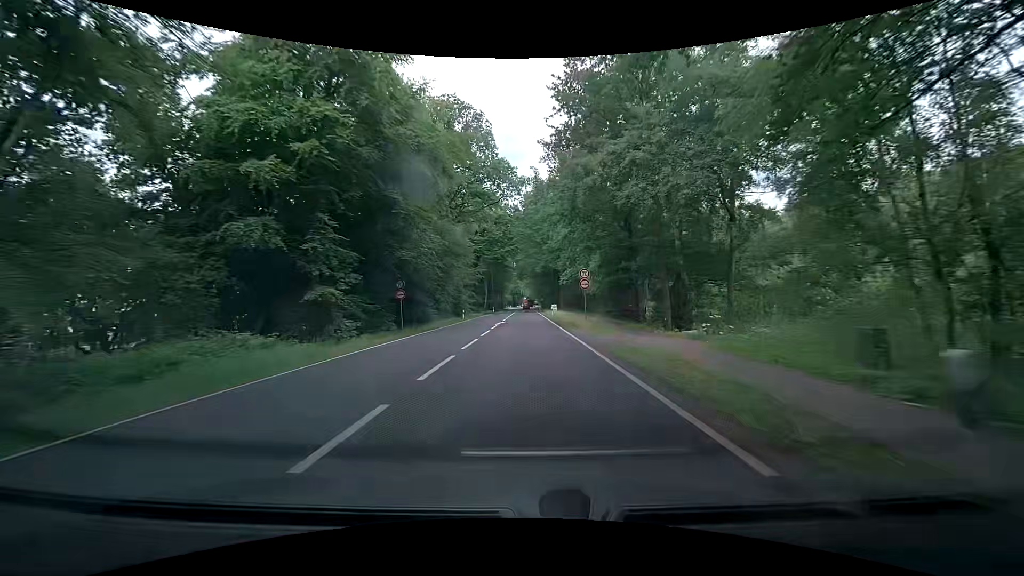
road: primary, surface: asphalt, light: Day
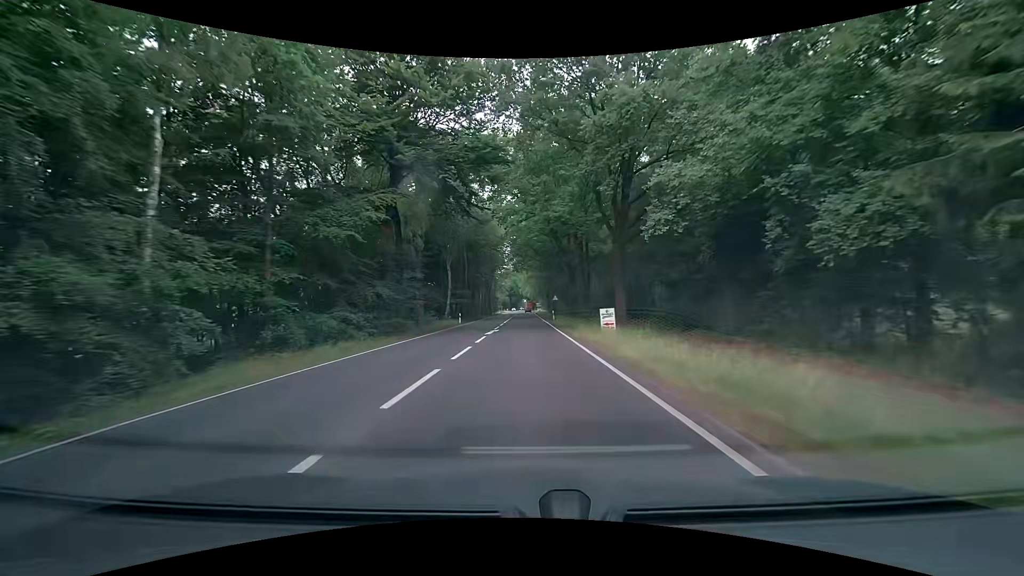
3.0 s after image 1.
(+0.1, +52.1) m; 0°
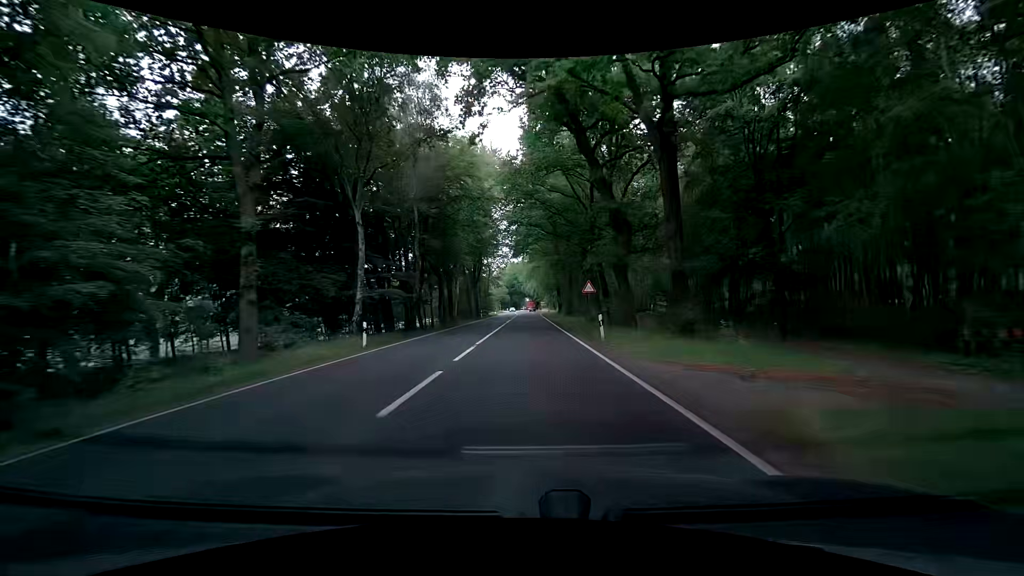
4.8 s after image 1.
(0.0, +31.4) m; -1°
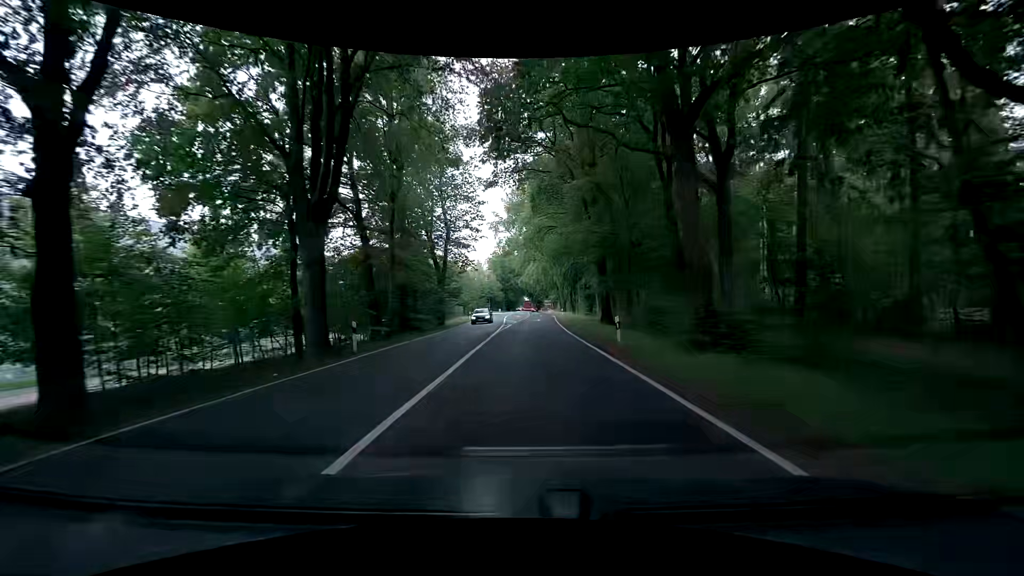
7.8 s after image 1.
(+0.1, +53.1) m; +1°
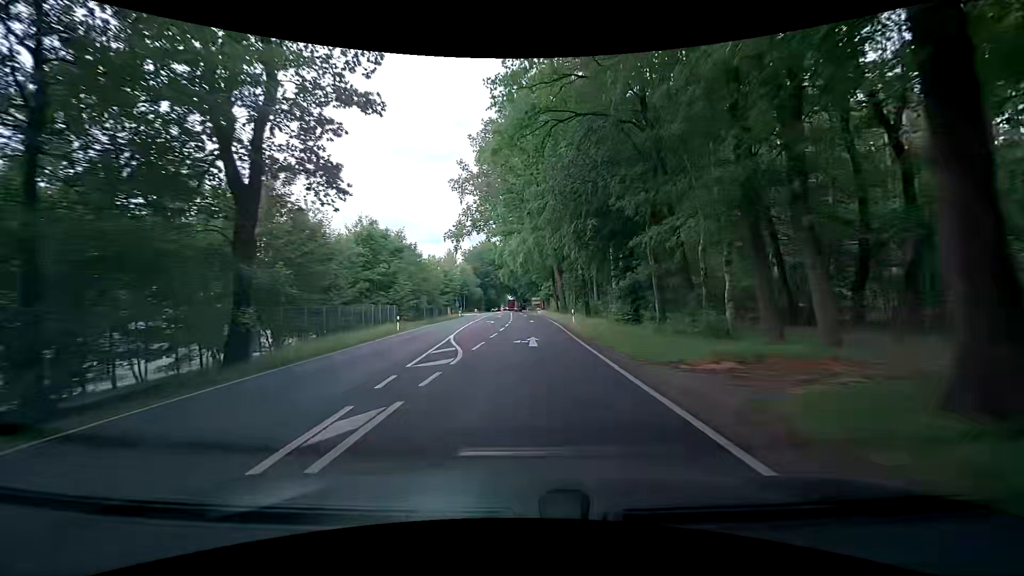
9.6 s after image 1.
(0.0, +32.1) m; +1°
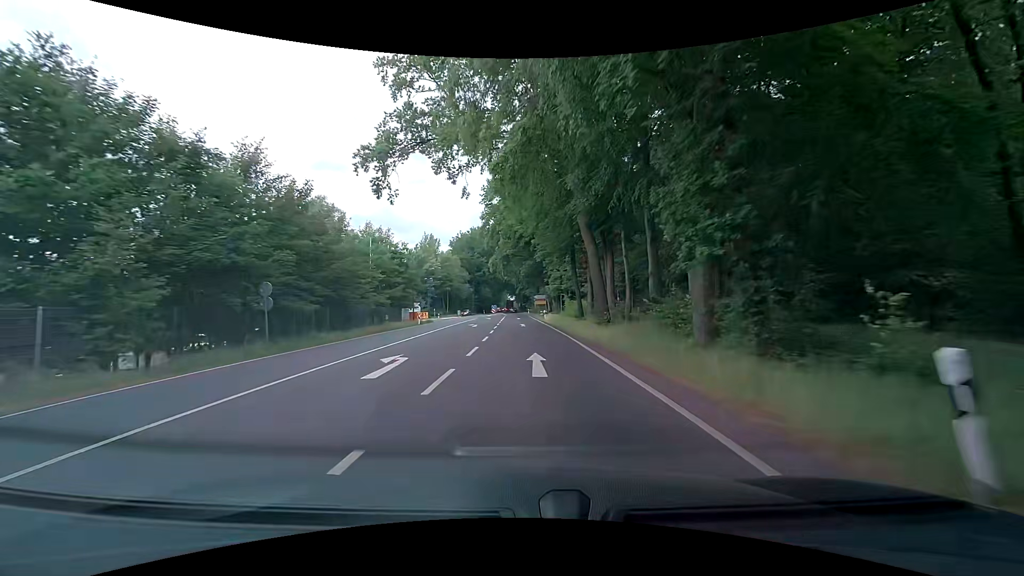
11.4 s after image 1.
(+0.4, +32.2) m; 0°
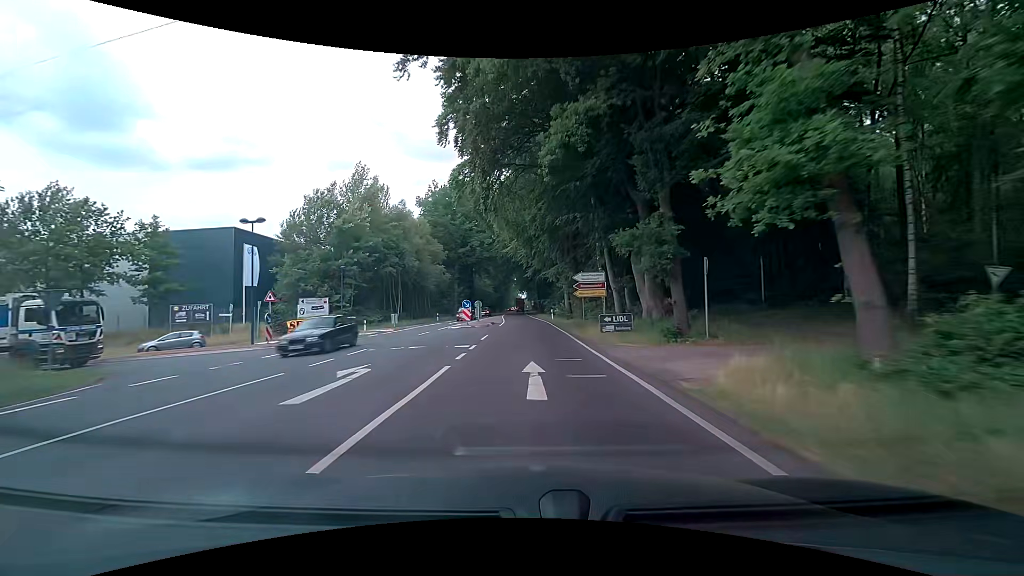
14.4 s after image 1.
(-0.8, +53.7) m; -2°
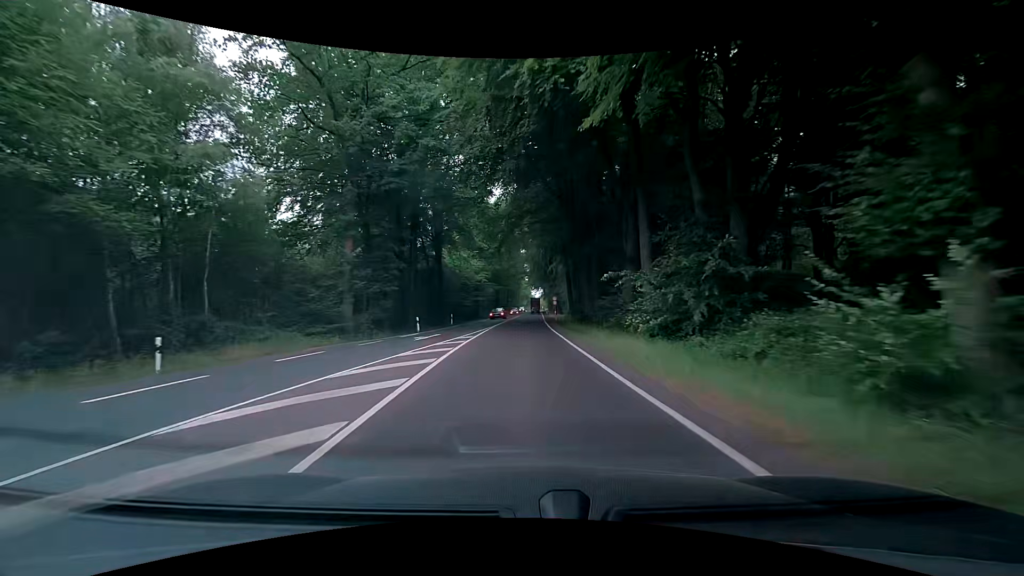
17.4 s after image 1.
(-0.5, +53.8) m; -1°
(0, +10) (0, +20) (0, +30) (0, +40) (0, +50) (0, +60) (0, +70) (0, +80) (+1, +90) (+1, +100) m
